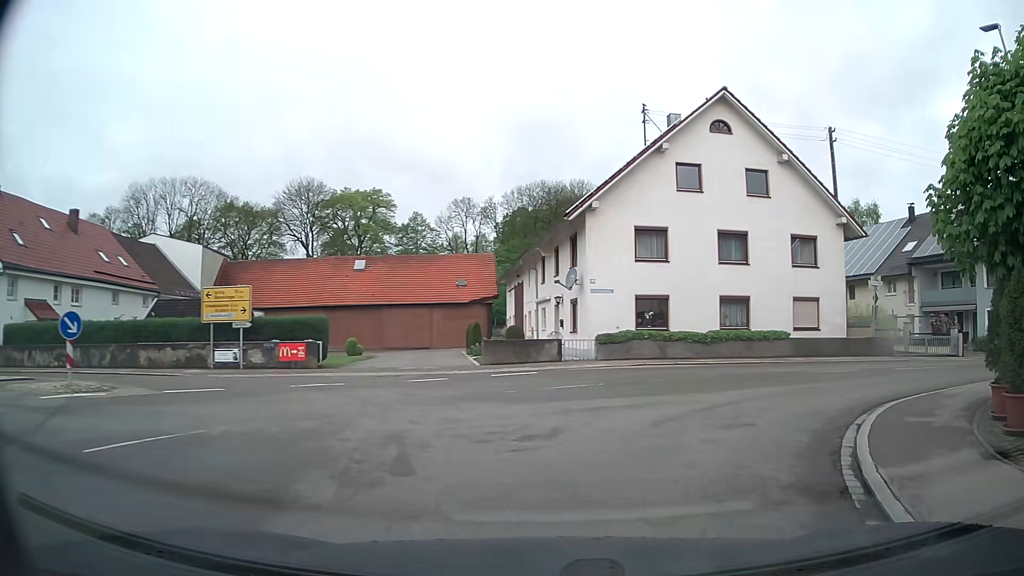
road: tertiary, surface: asphalt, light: Day
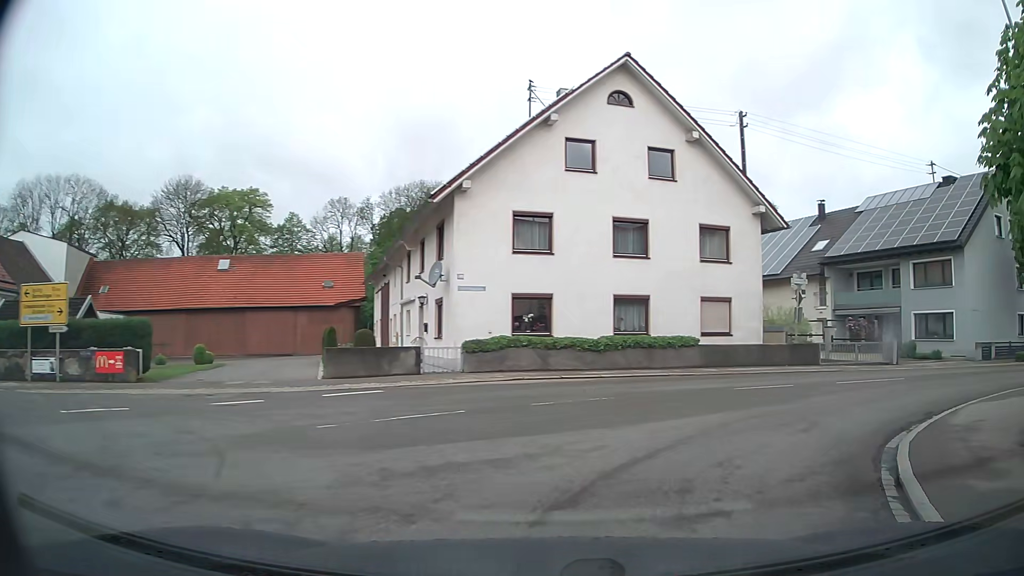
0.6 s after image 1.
(+0.4, +4.4) m; +10°
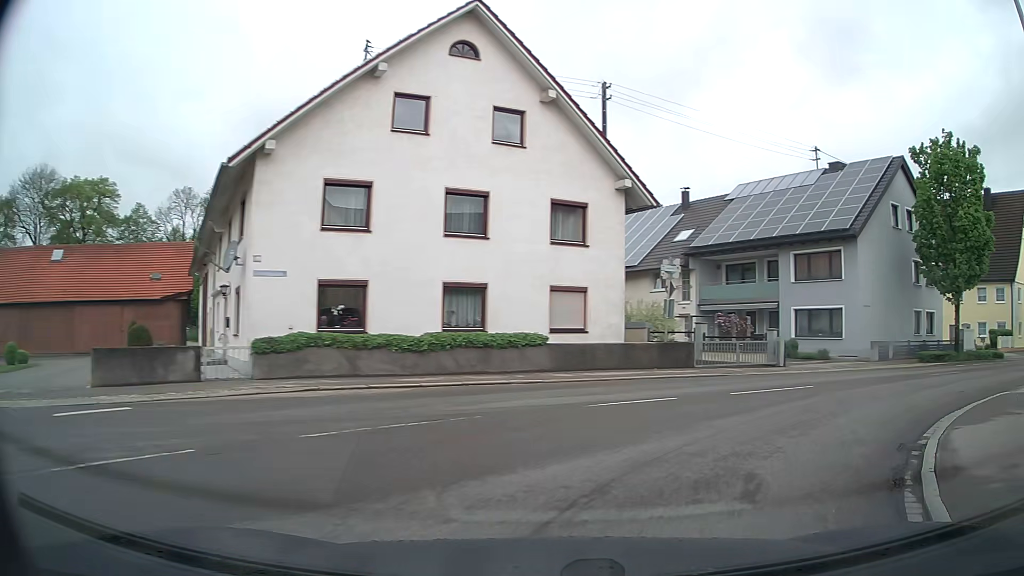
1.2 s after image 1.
(+0.5, +4.2) m; +13°
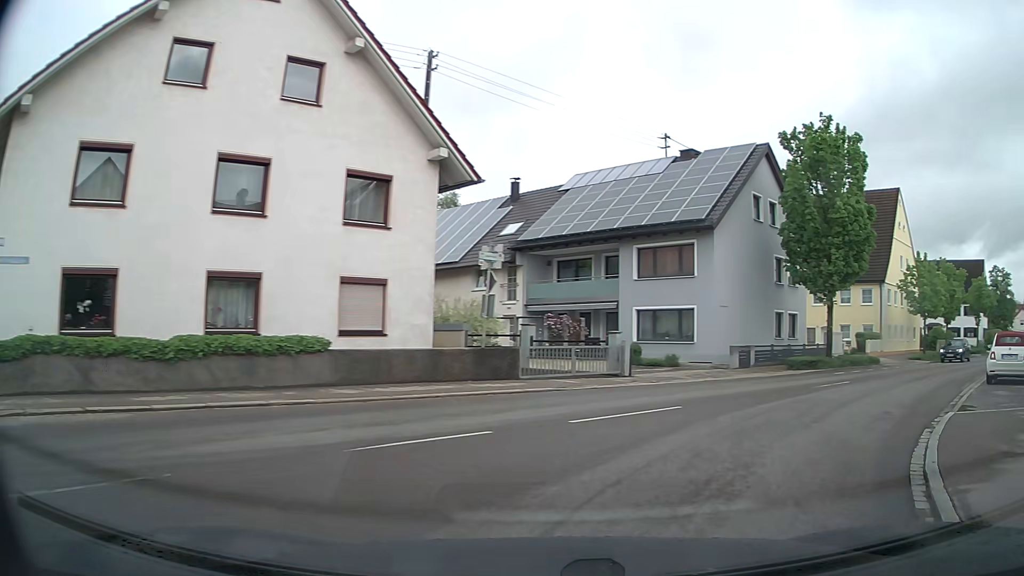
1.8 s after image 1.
(+0.6, +4.1) m; +16°
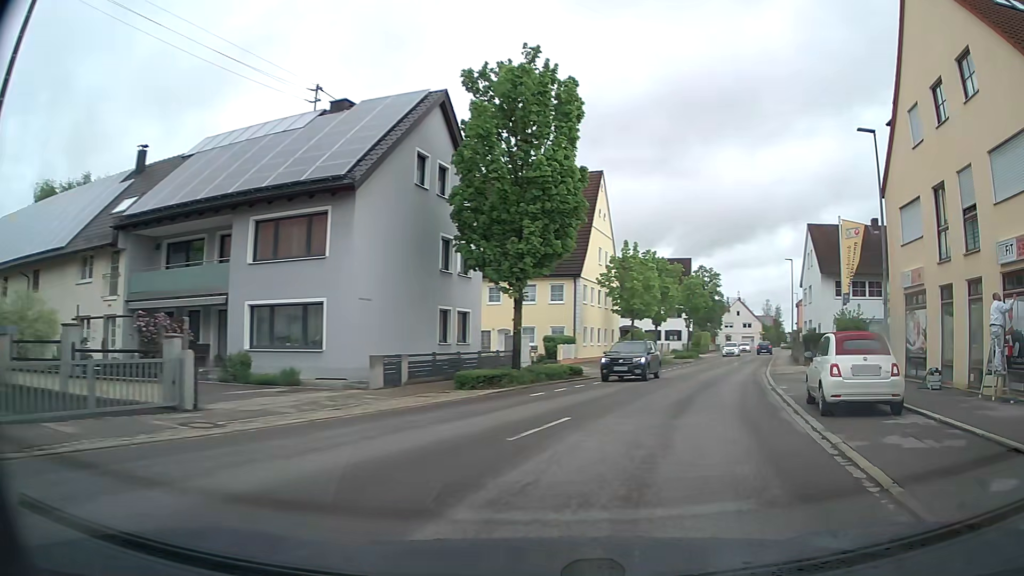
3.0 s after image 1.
(+2.1, +8.5) m; +28°
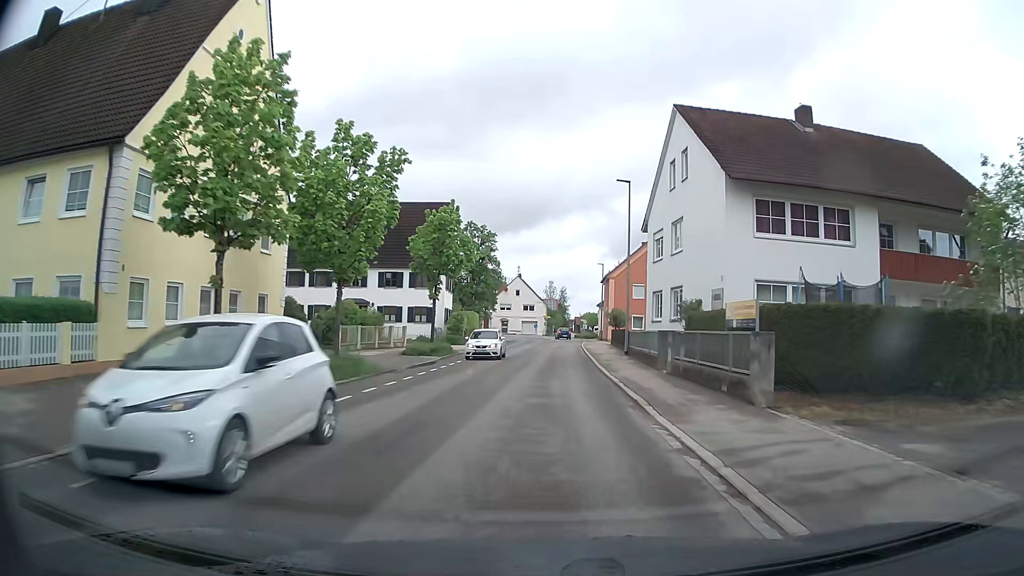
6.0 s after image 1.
(+6.6, +28.0) m; +18°
